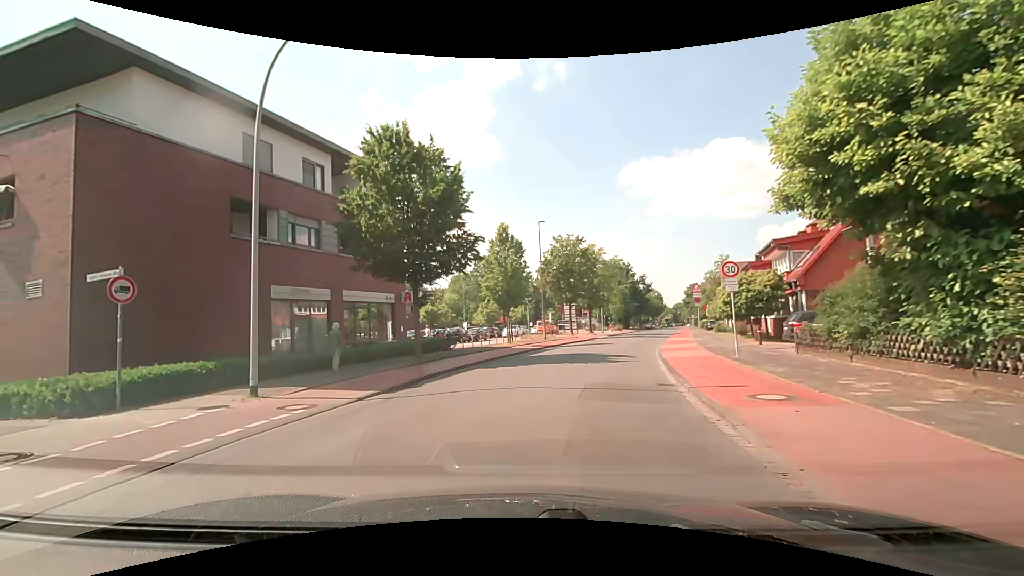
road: tertiary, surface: asphalt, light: Day
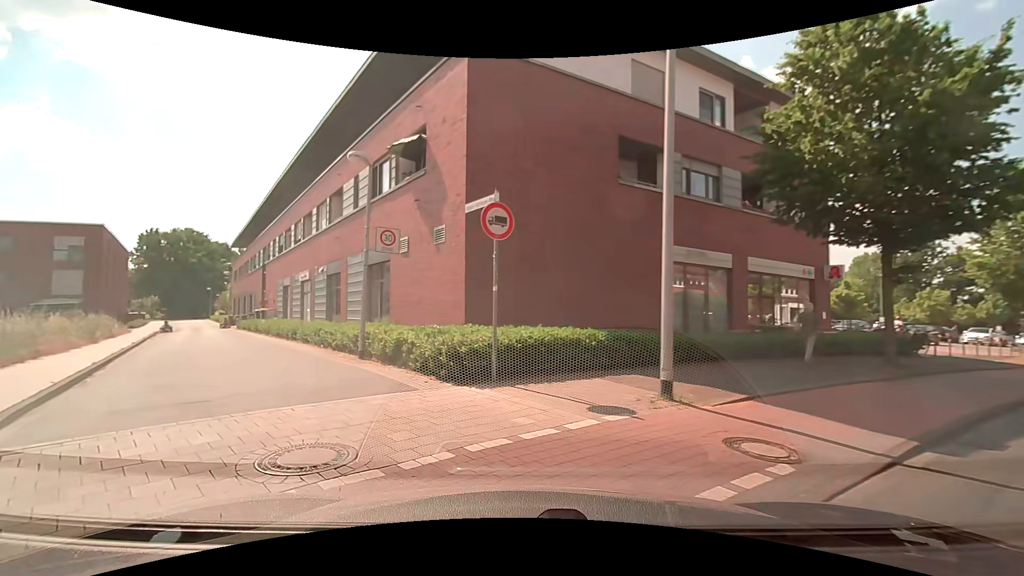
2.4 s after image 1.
(-2.1, +5.3) m; -39°
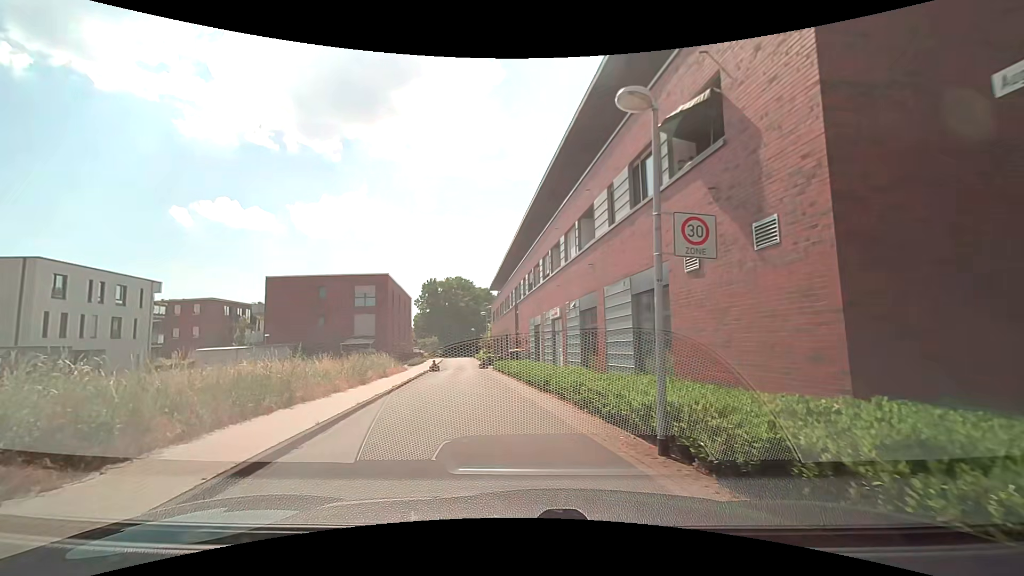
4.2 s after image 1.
(-1.5, +5.2) m; -30°
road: residential
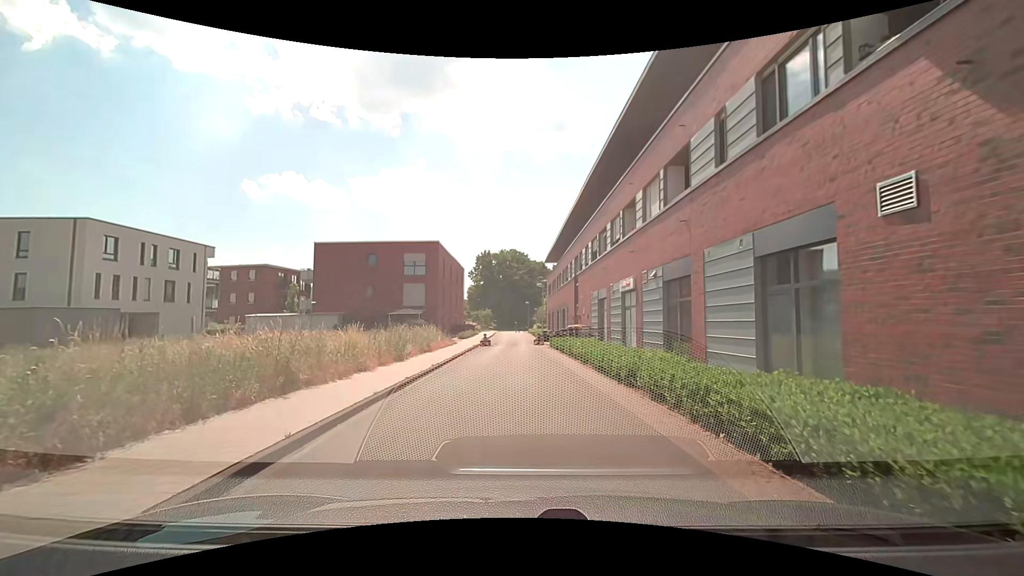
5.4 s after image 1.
(-0.3, +3.9) m; -7°
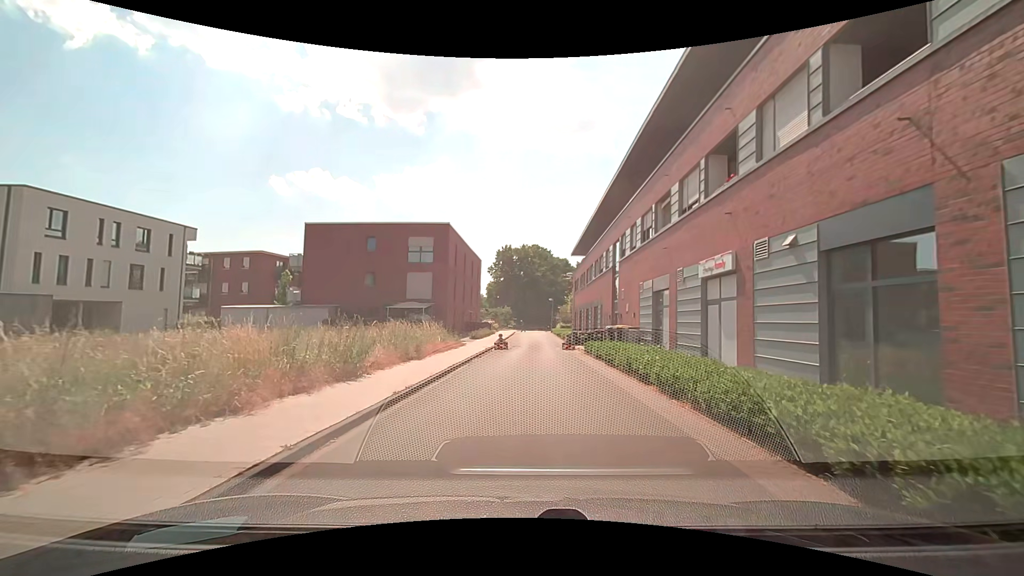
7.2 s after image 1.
(-0.2, +7.8) m; -3°
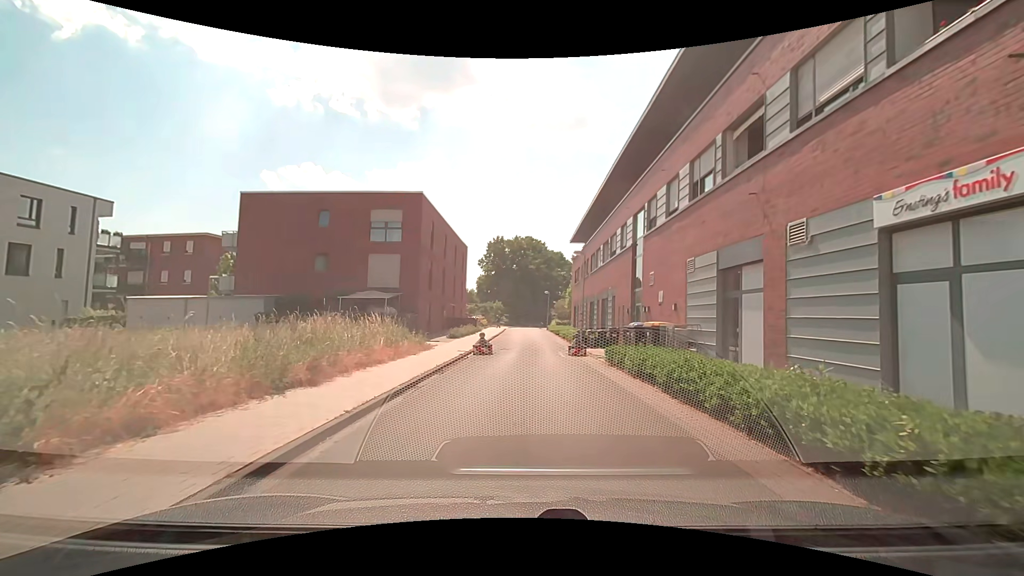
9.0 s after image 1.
(+0.2, +8.4) m; +1°
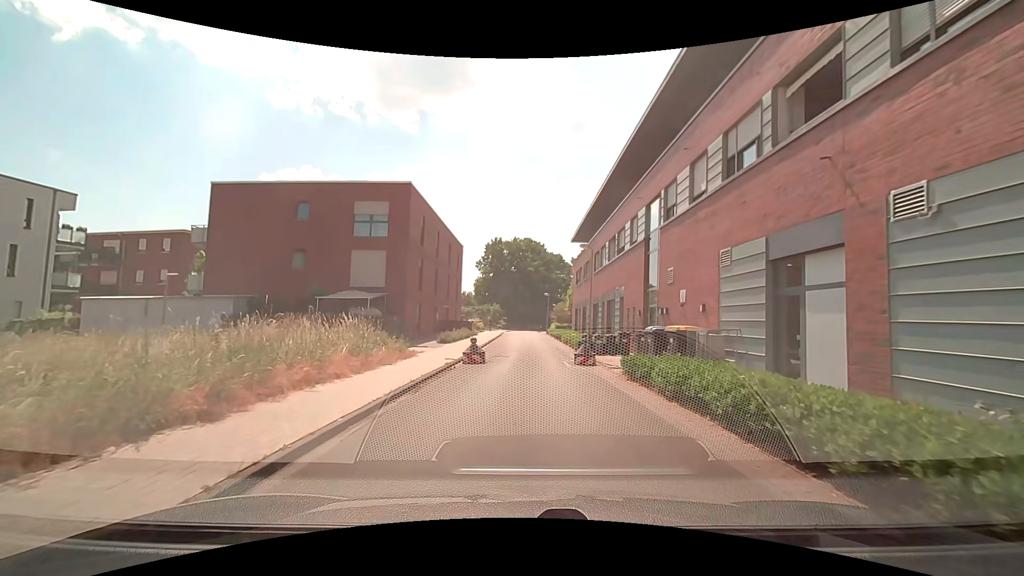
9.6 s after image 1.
(0.0, +3.1) m; 0°
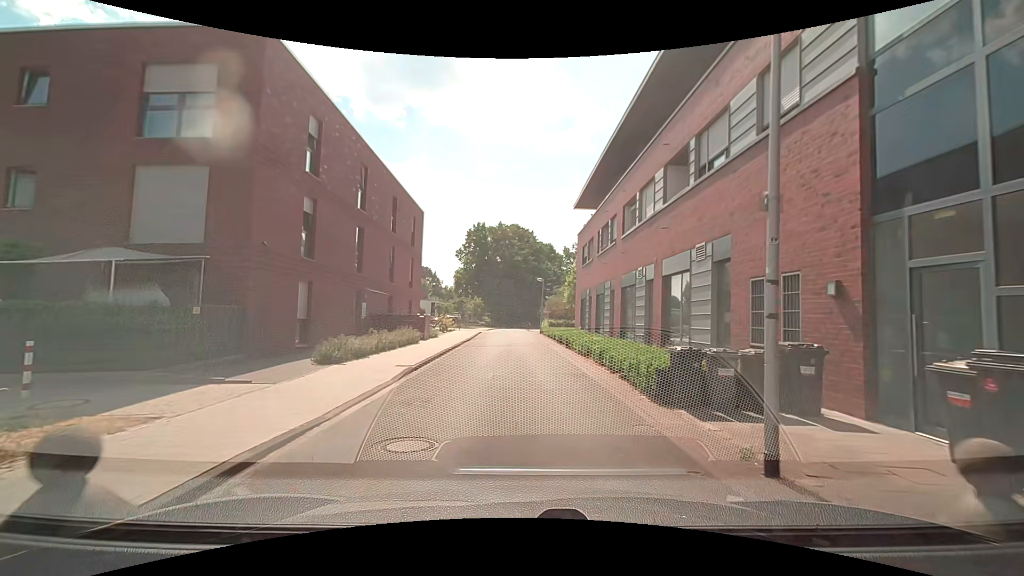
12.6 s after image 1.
(+0.5, +15.6) m; +2°
